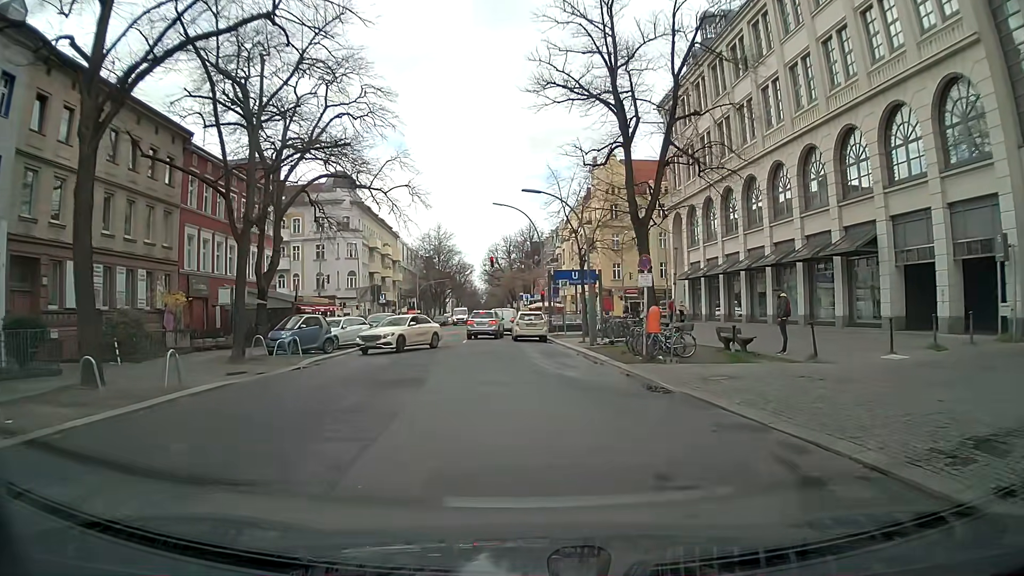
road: residential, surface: asphalt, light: Day
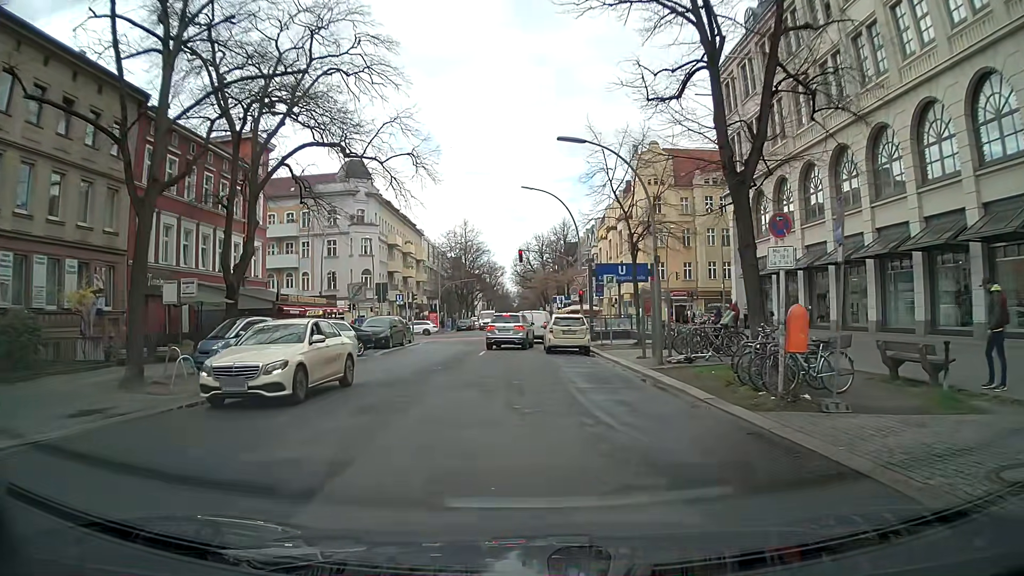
(-0.3, +8.5) m; -3°
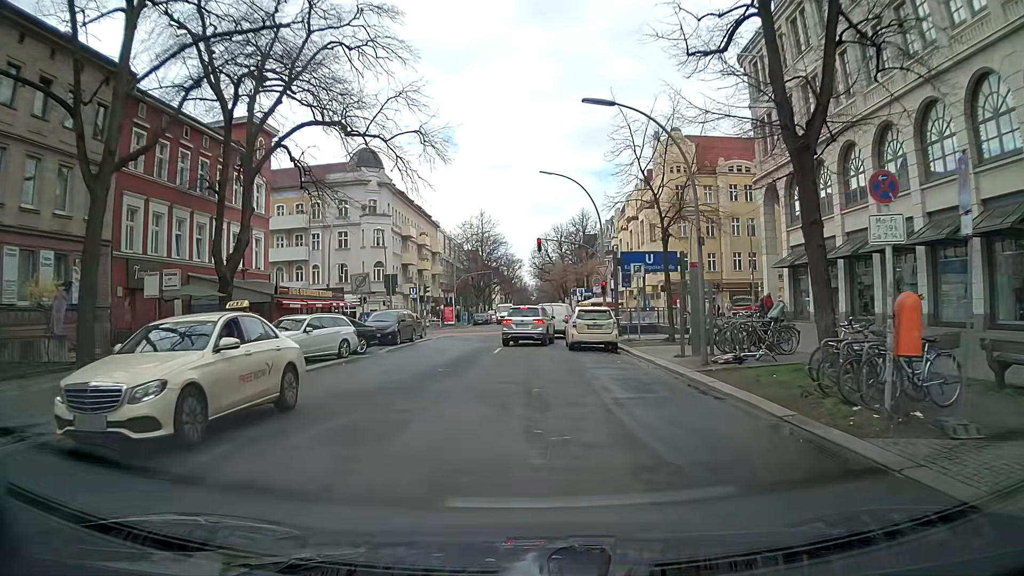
(-0.1, +2.8) m; 0°
